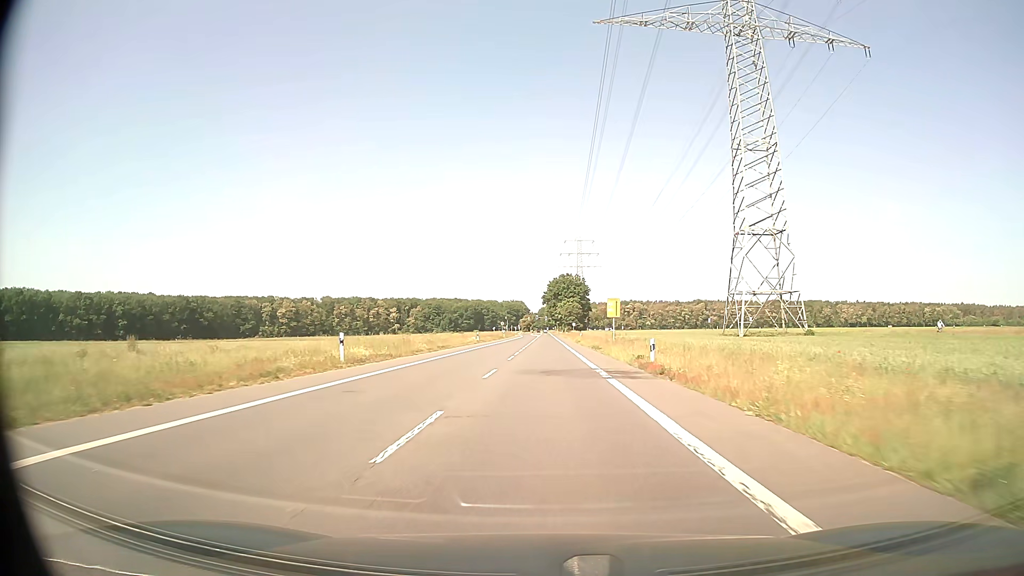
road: secondary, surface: asphalt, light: Day
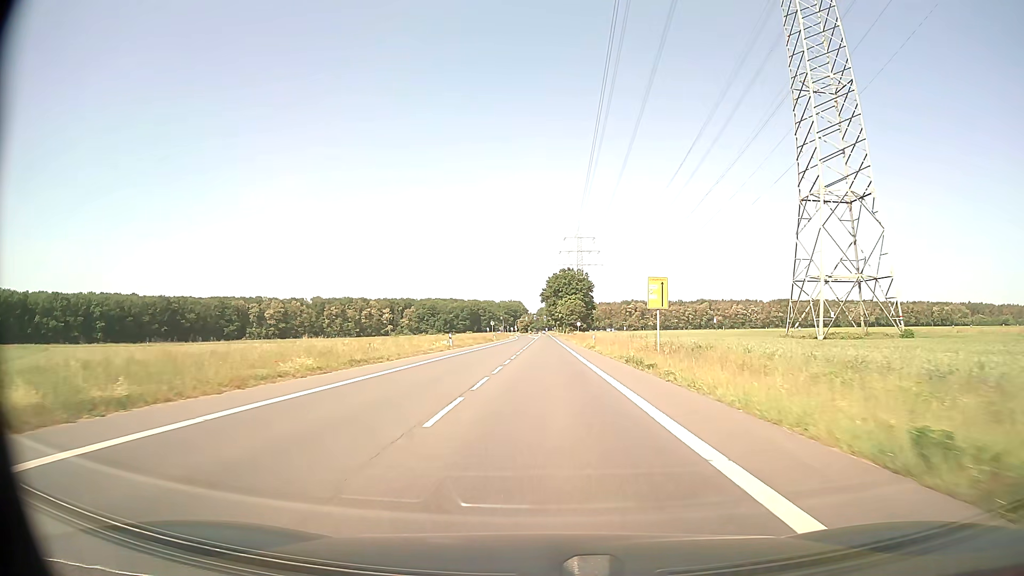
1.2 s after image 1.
(0.0, +21.5) m; 0°
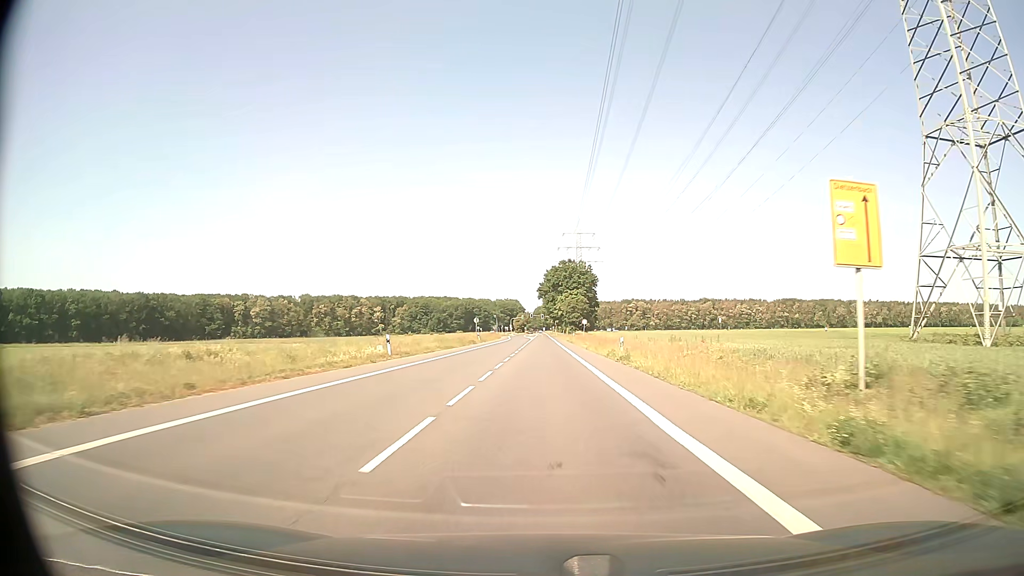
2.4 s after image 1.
(0.0, +21.5) m; 0°
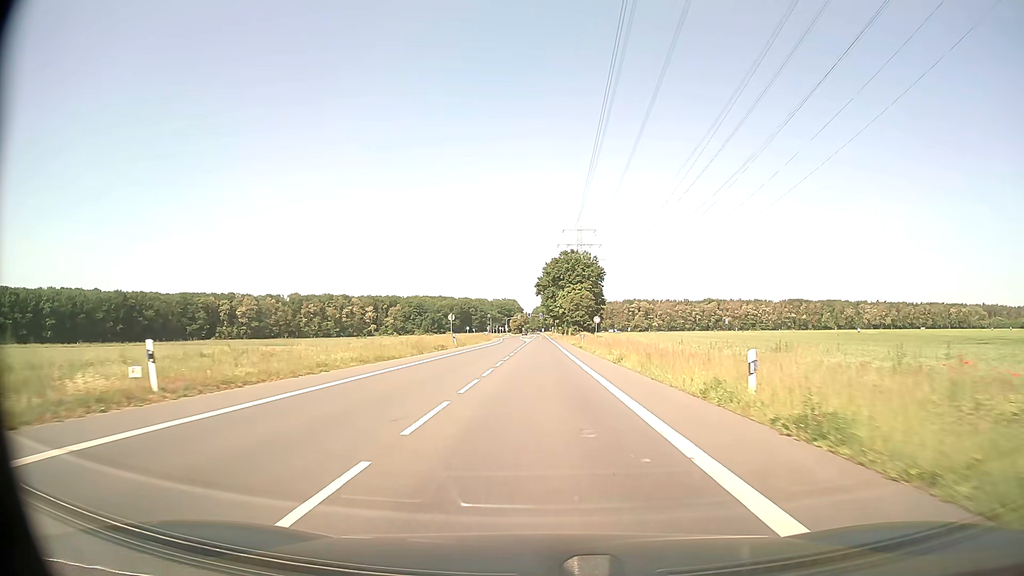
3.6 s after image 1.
(0.0, +21.5) m; 0°
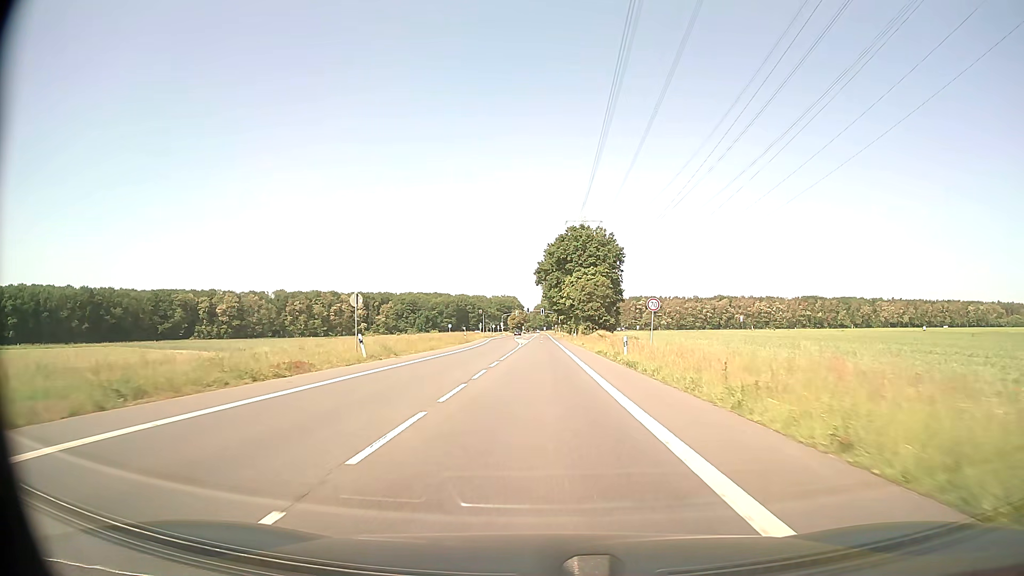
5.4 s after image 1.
(0.0, +32.2) m; 0°
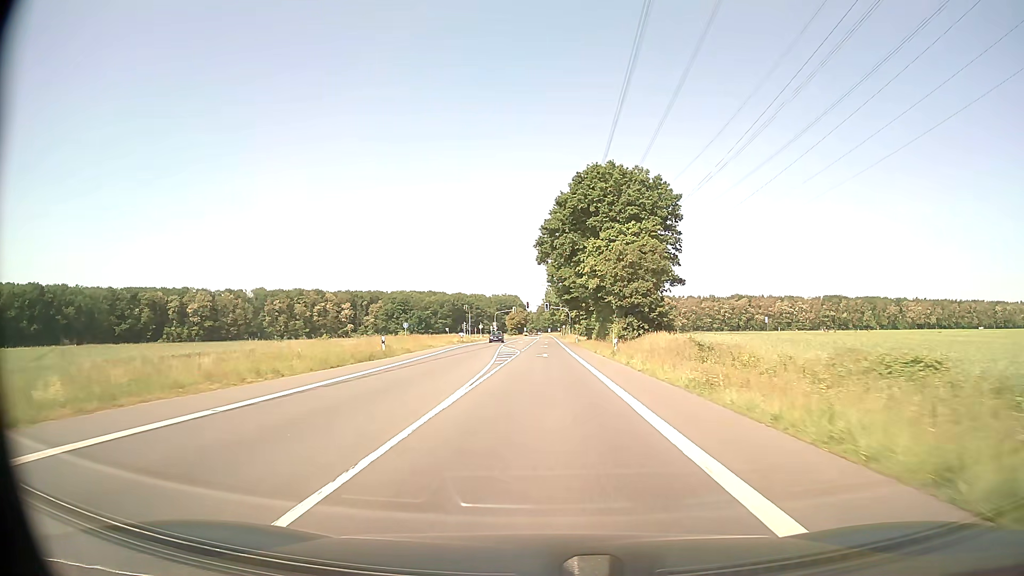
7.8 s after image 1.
(-0.1, +42.9) m; 0°
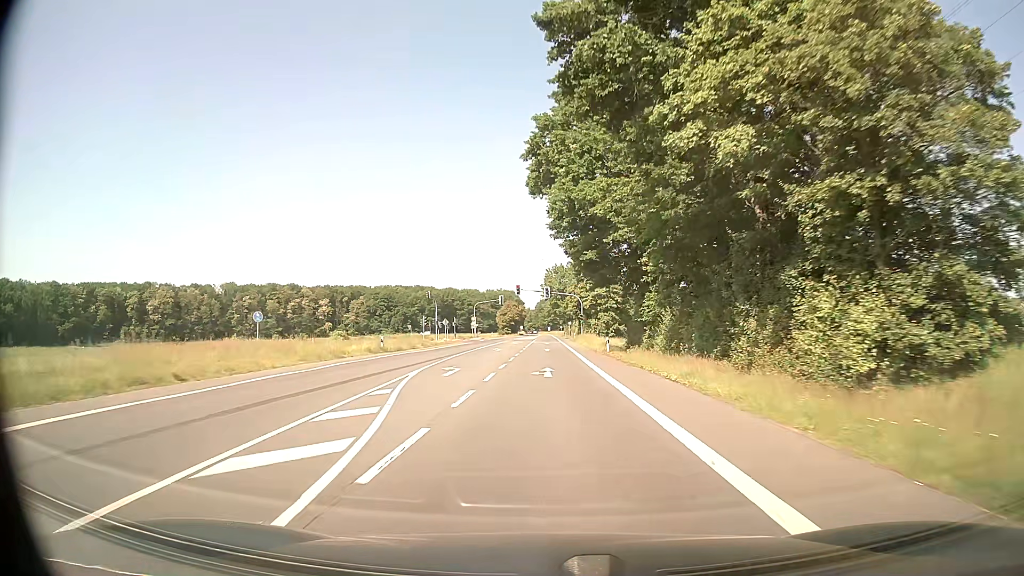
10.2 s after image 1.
(0.0, +42.9) m; 0°
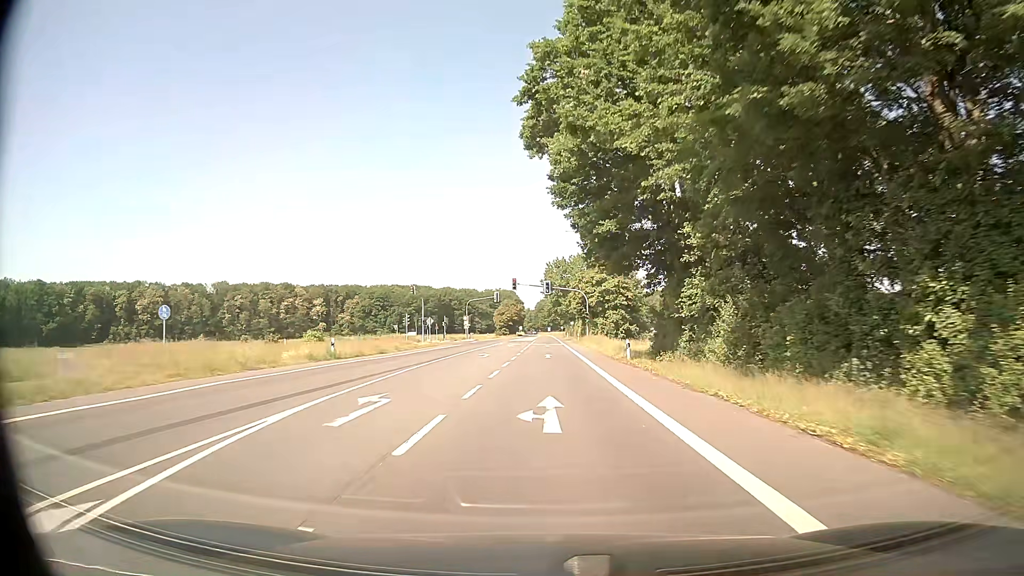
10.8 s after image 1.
(0.0, +10.7) m; 0°
(0, +10) (0, +20) (0, +30) (0, +40) (0, +50) (0, +60) (+1, +70) (+1, +80) (+1, +90) (+1, +100) m
